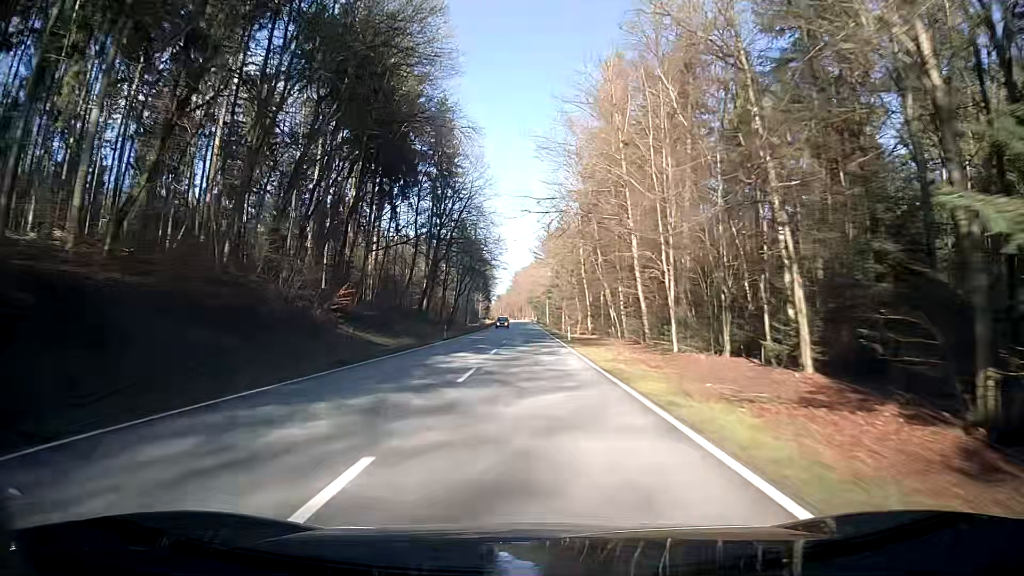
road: secondary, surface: asphalt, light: Day
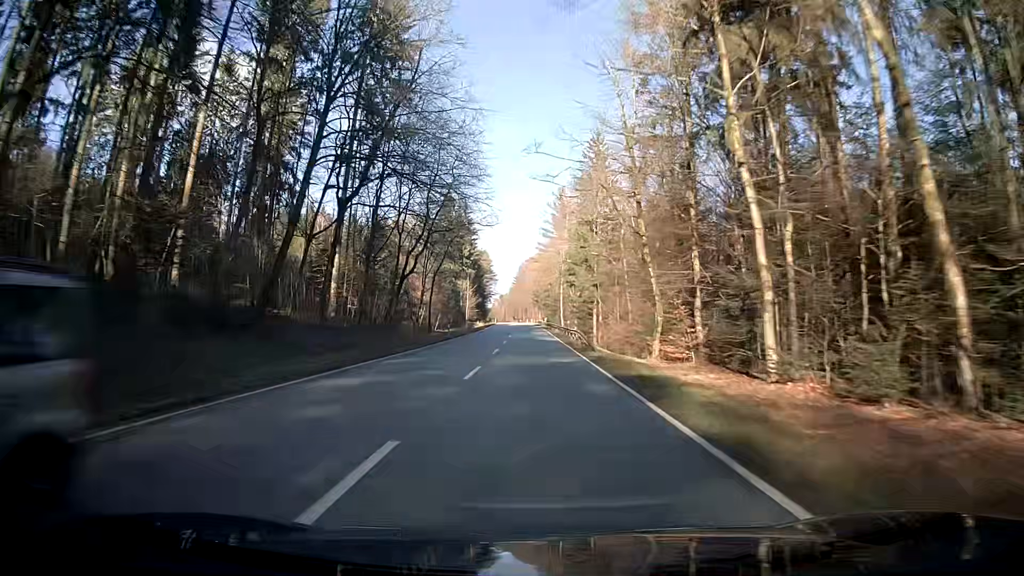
(-0.4, +47.3) m; -1°
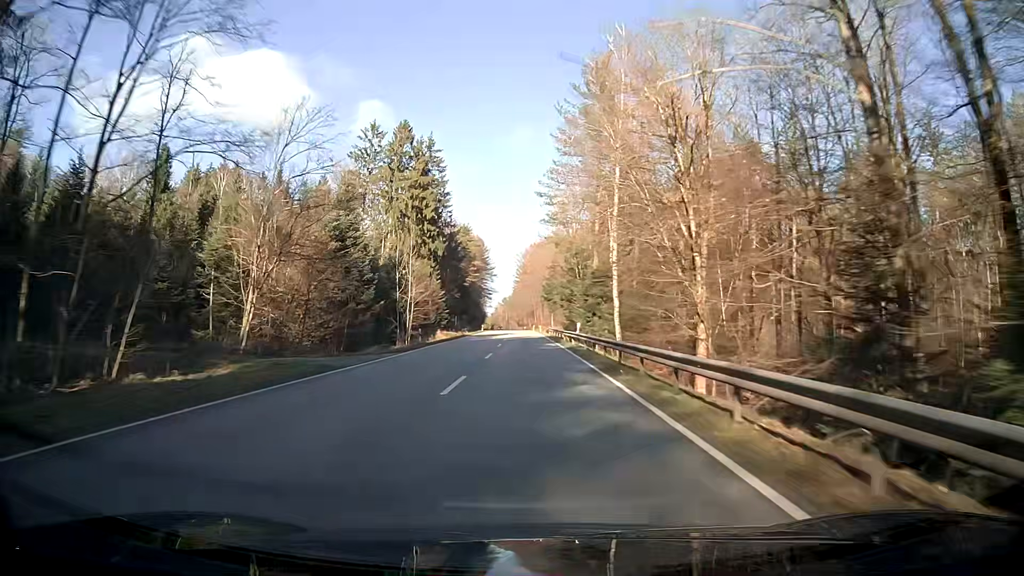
(0.0, +63.1) m; 0°
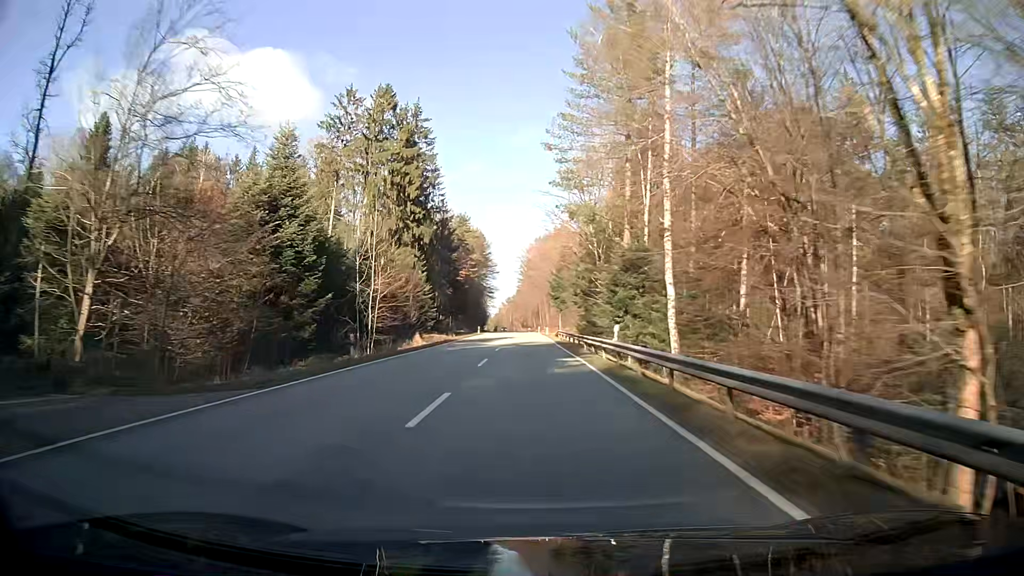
(-0.1, +15.8) m; 0°
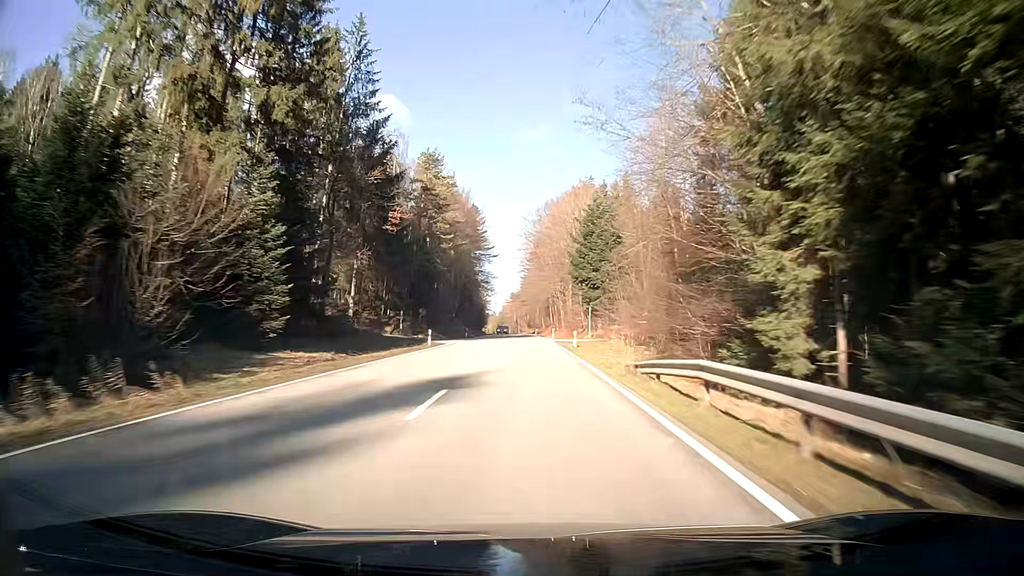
(-0.3, +47.4) m; -1°
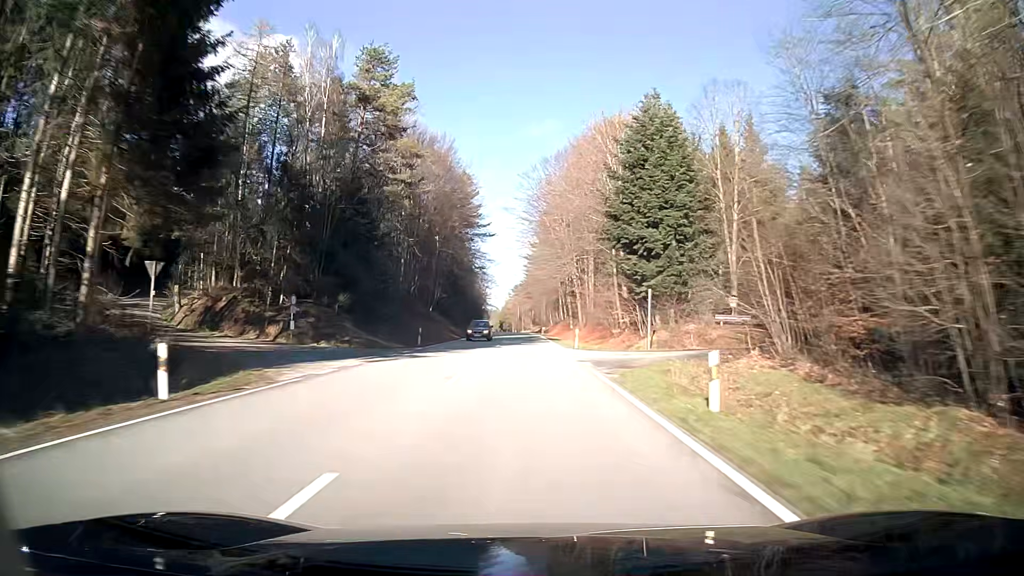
(-0.1, +31.6) m; -1°
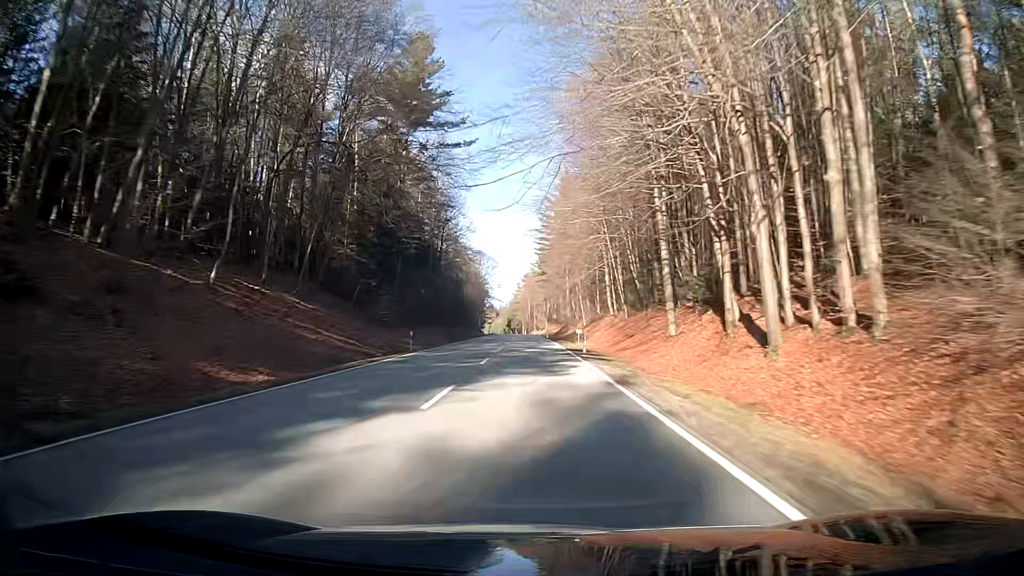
(-1.4, +63.4) m; -1°
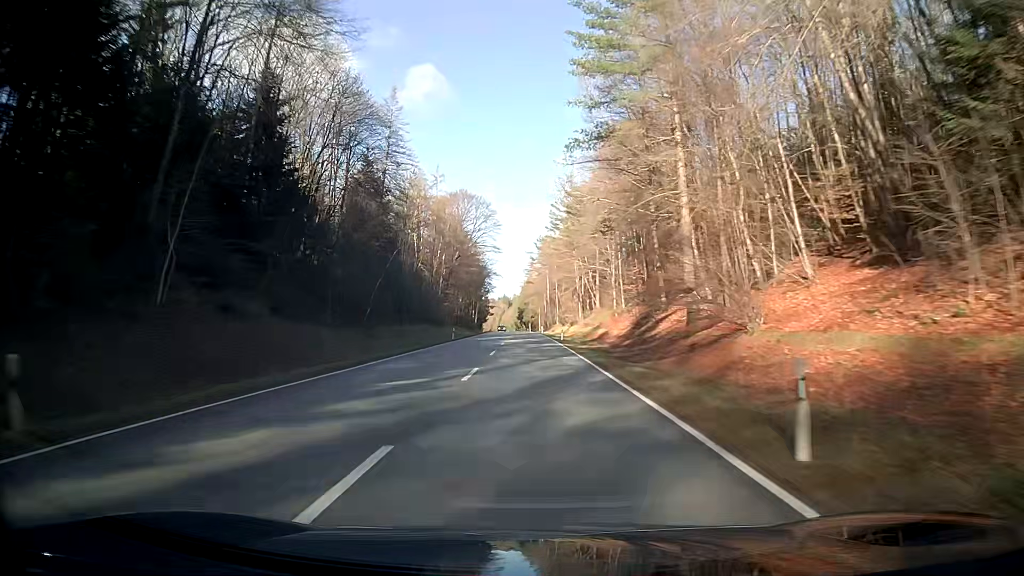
(-0.7, +79.3) m; -1°
